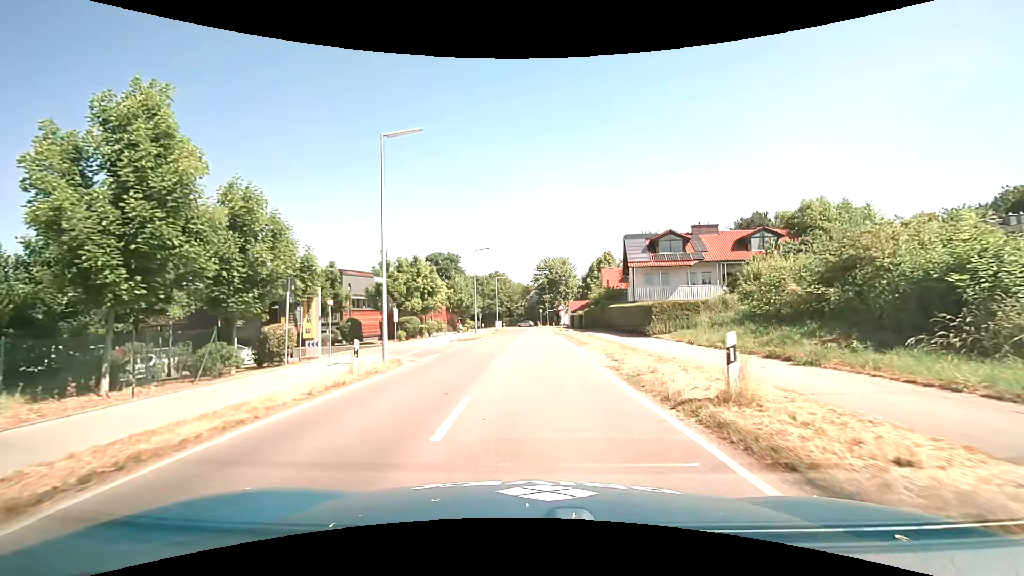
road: tertiary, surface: asphalt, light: Day
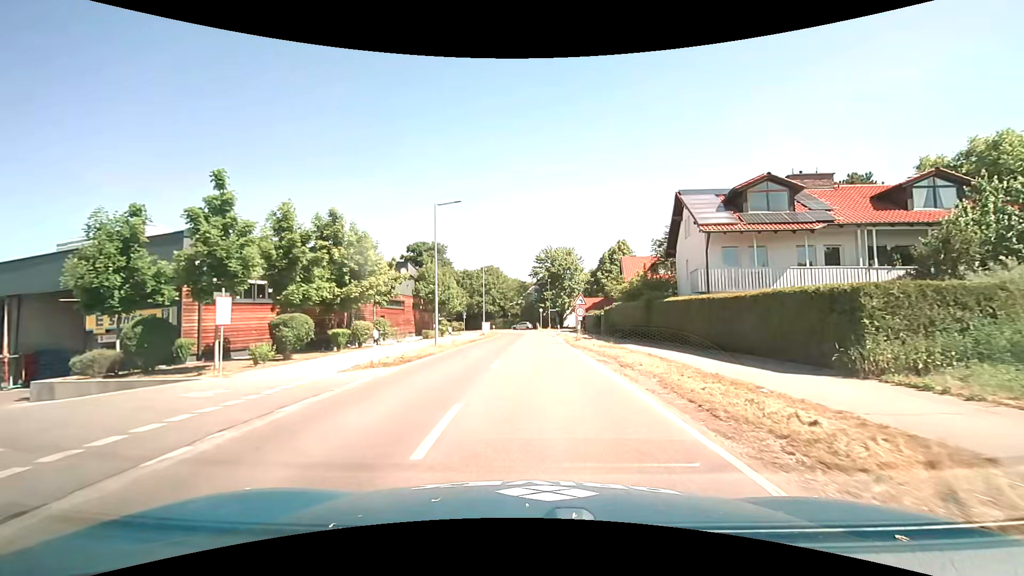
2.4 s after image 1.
(+0.1, +18.9) m; 0°
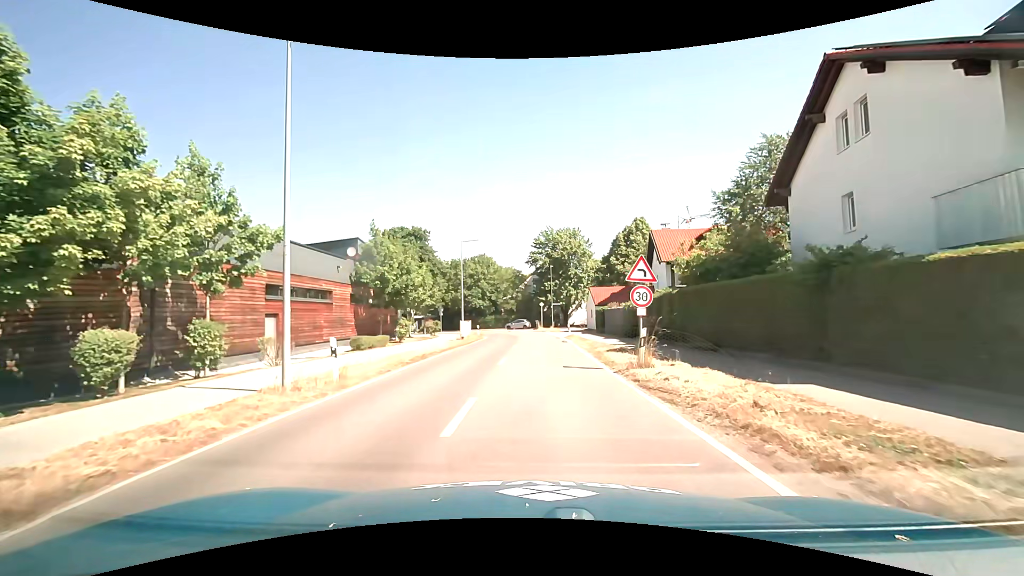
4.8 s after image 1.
(+0.1, +17.1) m; 0°
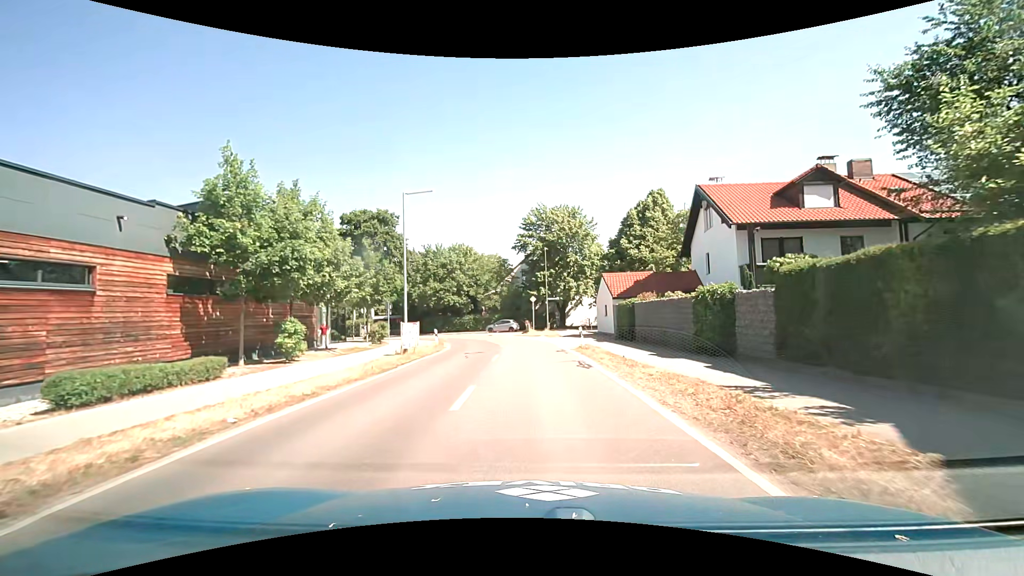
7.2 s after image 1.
(+0.1, +16.2) m; +1°
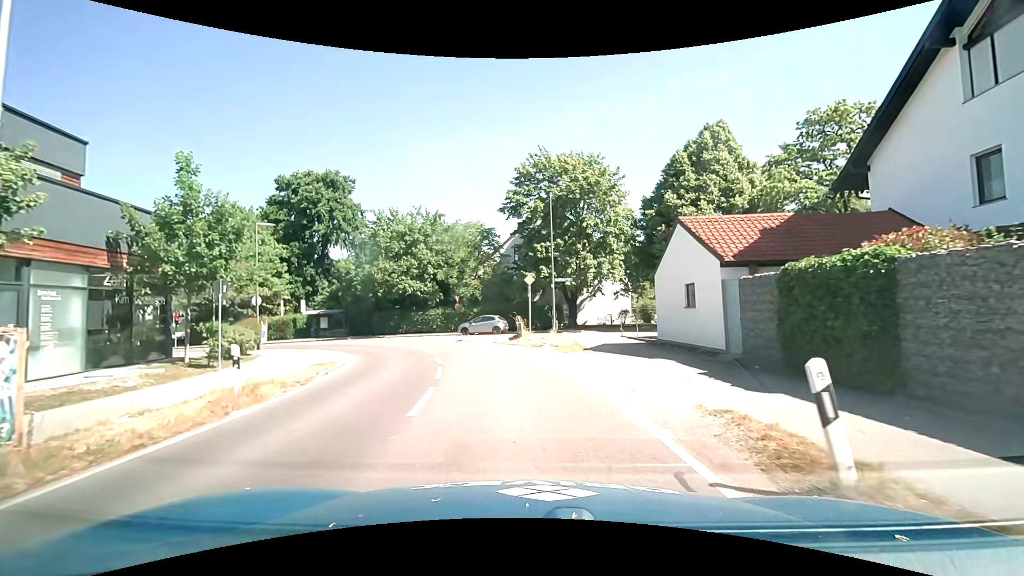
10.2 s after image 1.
(+0.2, +19.8) m; 0°
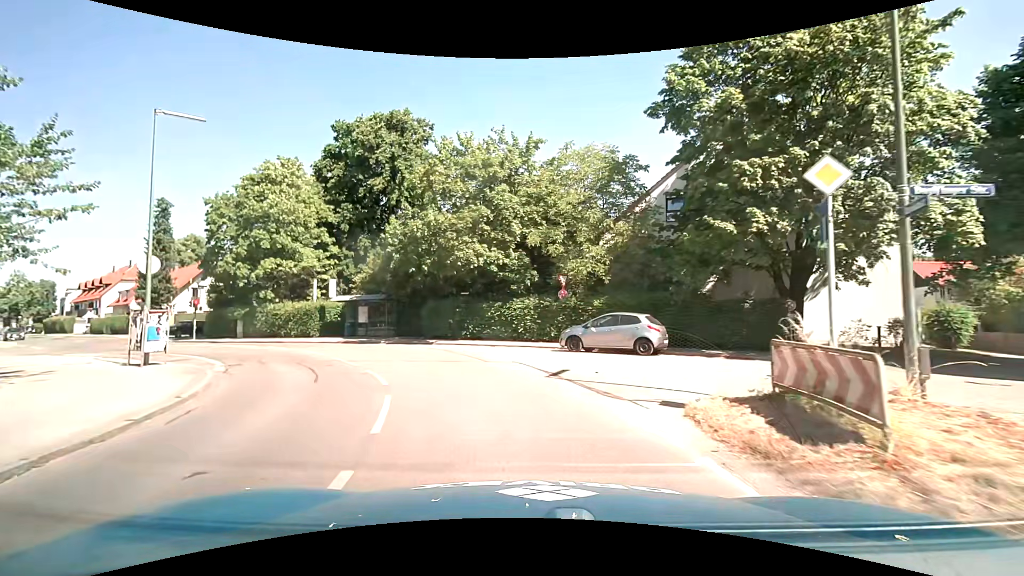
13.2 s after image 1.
(-1.8, +19.5) m; -13°
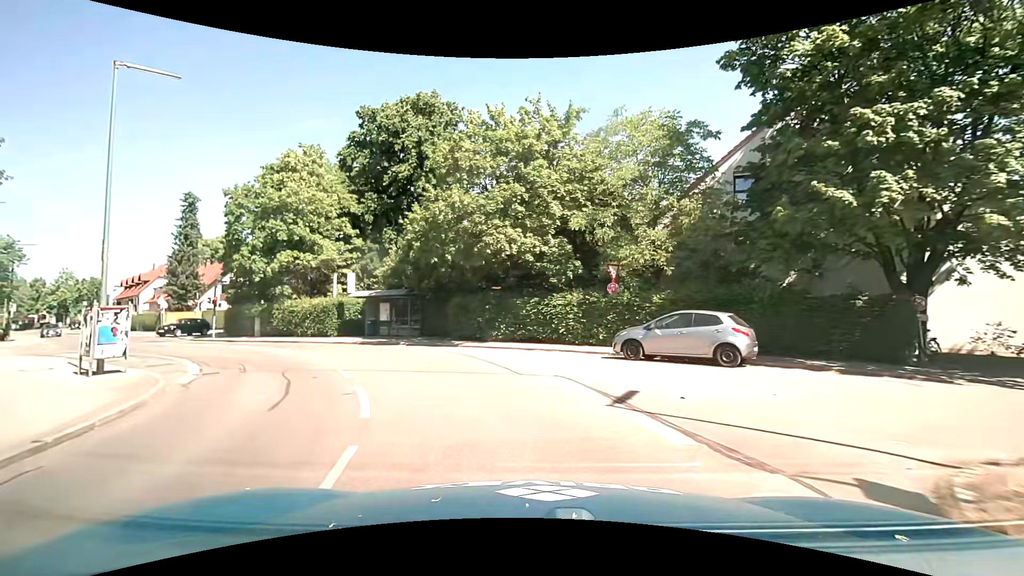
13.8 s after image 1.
(-0.1, +3.7) m; -3°
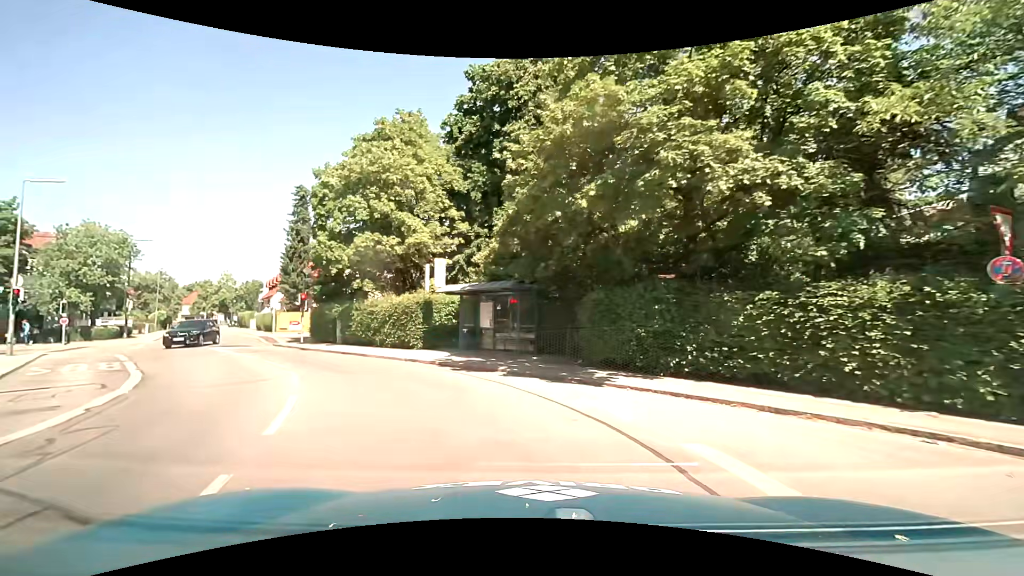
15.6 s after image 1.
(-1.3, +10.0) m; -16°
(-2, +10) (-7, +18) (-13, +26) (-19, +34) (-25, +42) (-30, +51) (-36, +59) (-41, +68) (-47, +76) (-52, +84) m
